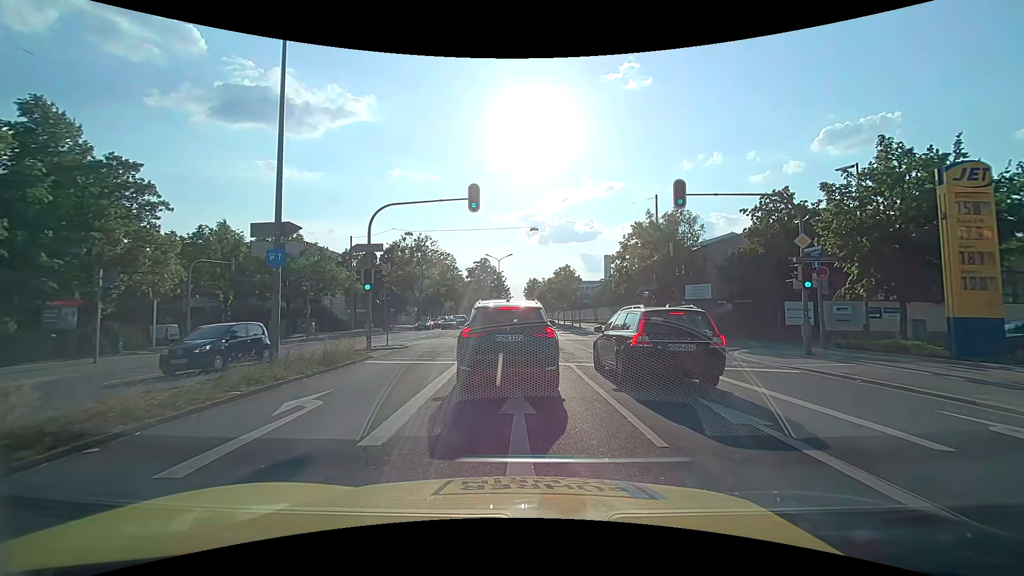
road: primary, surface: asphalt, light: Day
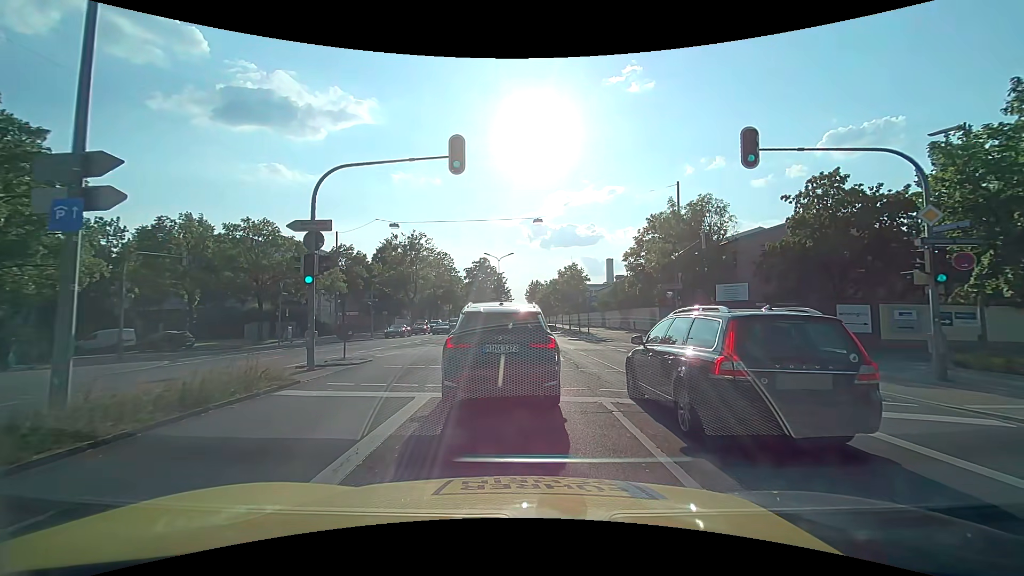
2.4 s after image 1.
(+0.1, +5.5) m; +1°
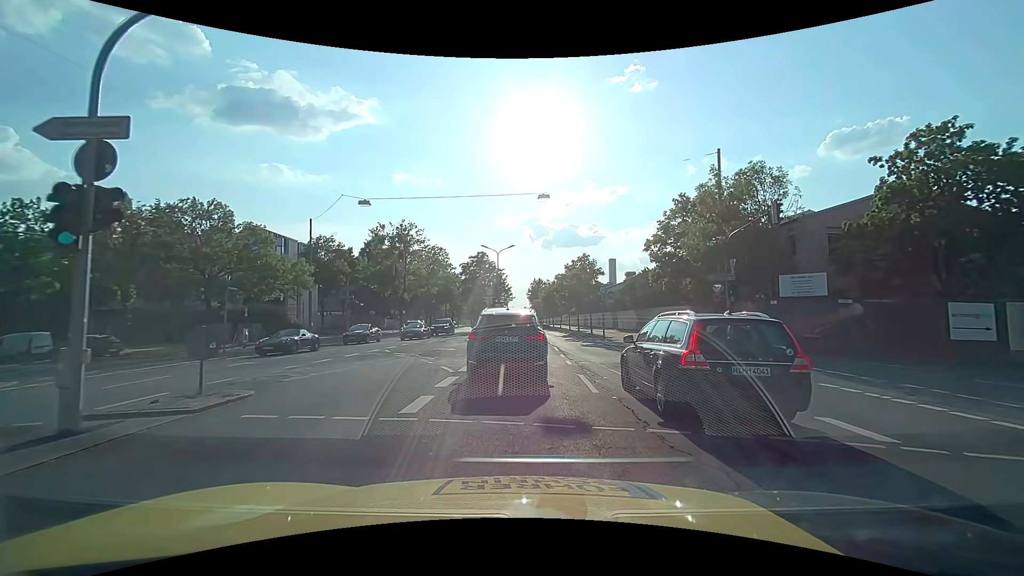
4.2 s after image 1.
(-0.1, +7.9) m; -1°
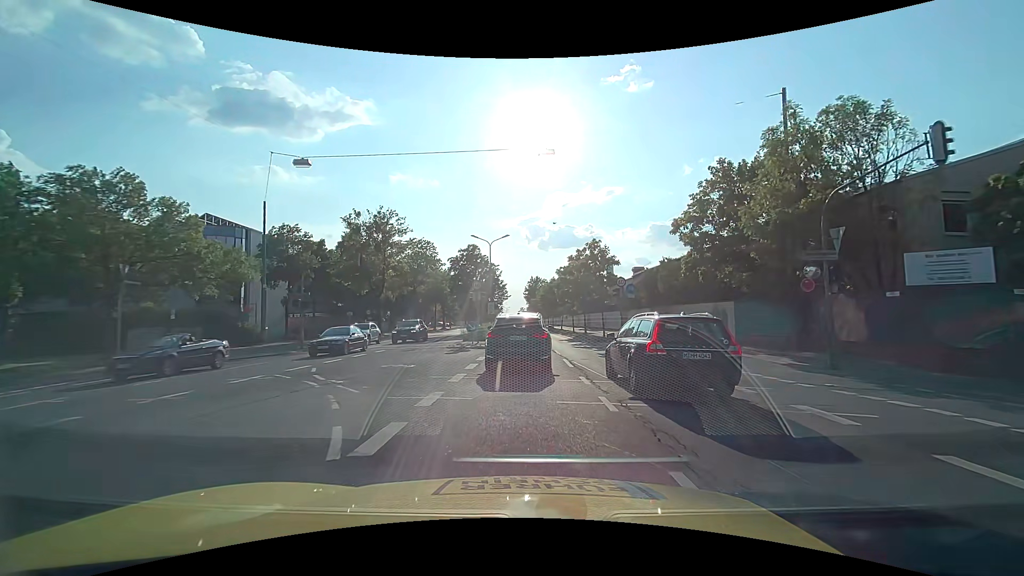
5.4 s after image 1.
(0.0, +8.3) m; +1°
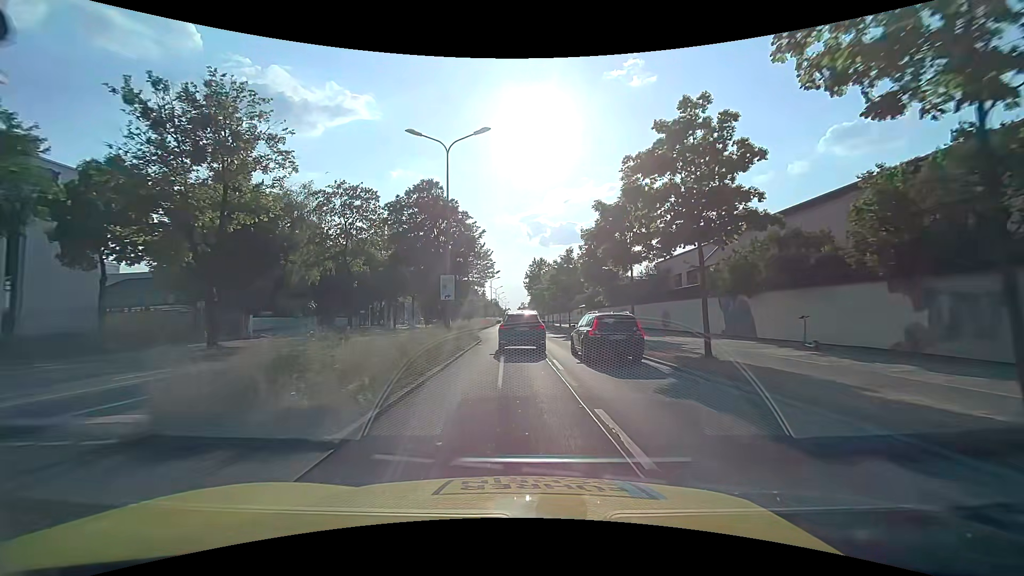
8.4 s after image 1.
(+0.2, +29.3) m; 0°
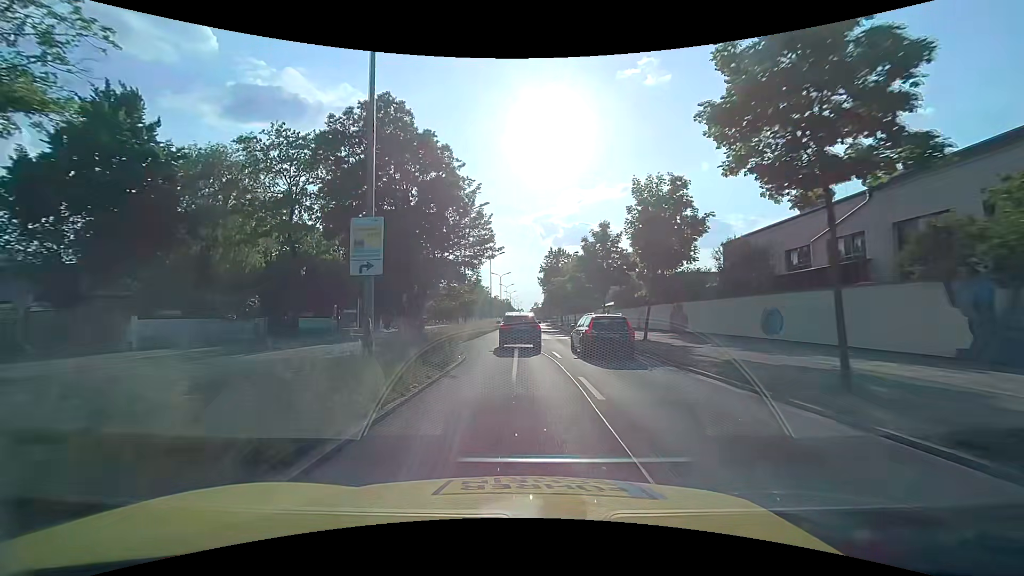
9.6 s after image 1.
(-0.2, +13.9) m; -1°
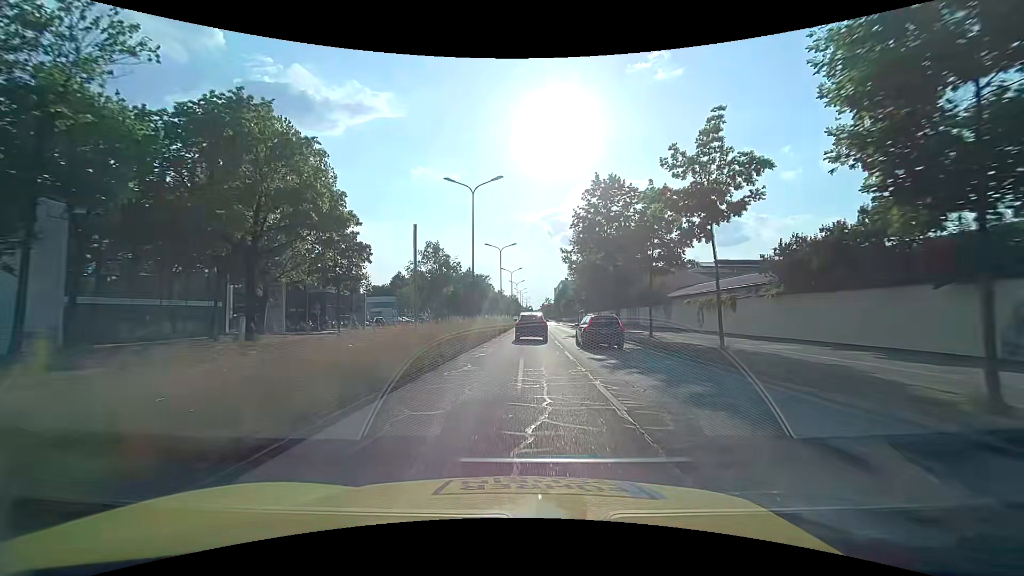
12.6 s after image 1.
(-0.6, +37.3) m; -1°
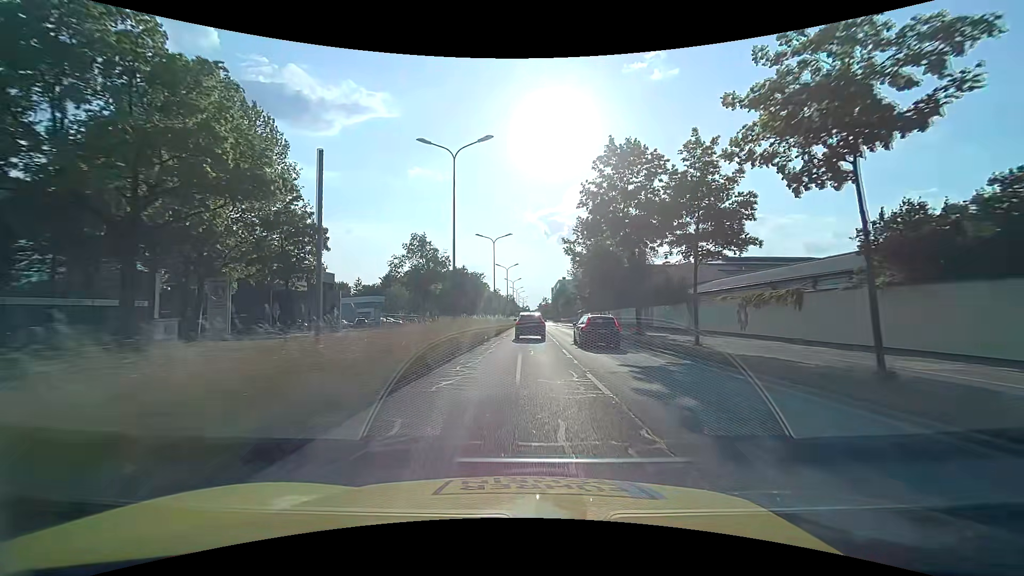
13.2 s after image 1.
(0.0, +7.6) m; 0°
(0, +10) (0, +20) (0, +30) (+1, +40) (+1, +50) (+1, +60) (+1, +70) (+1, +80) (+1, +90) (+1, +100) m
